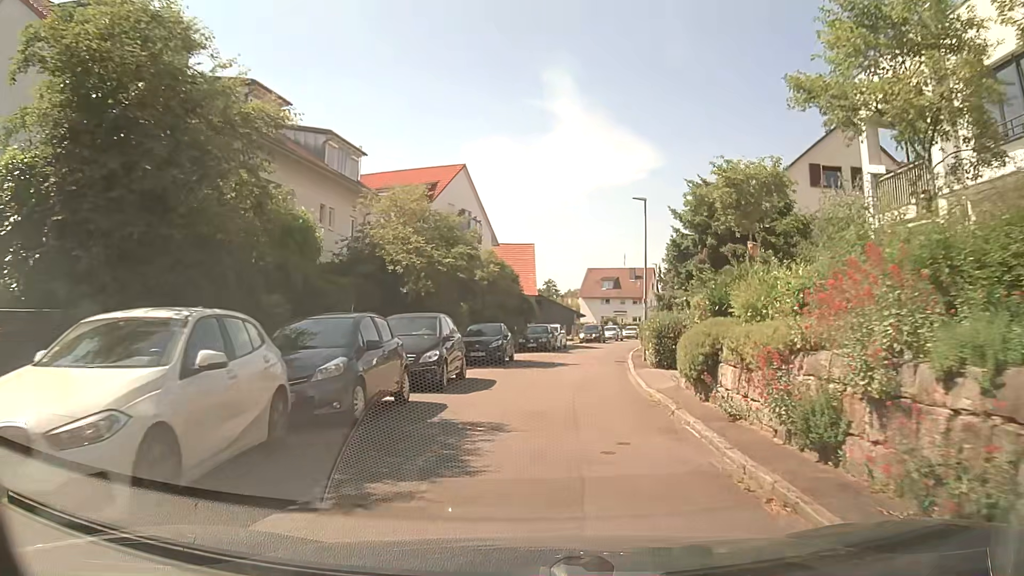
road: residential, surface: asphalt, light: Day
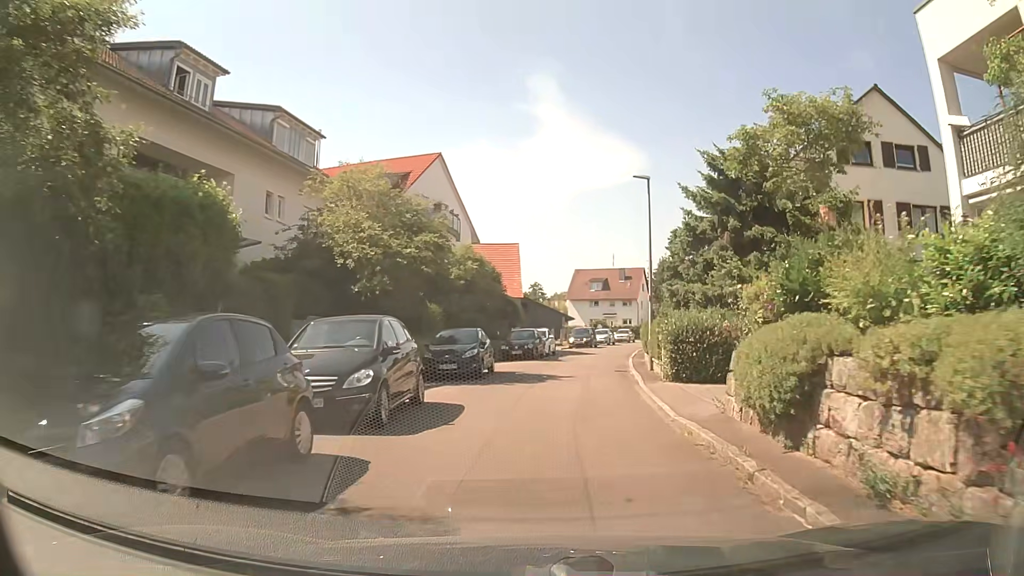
(0.0, +4.5) m; +1°
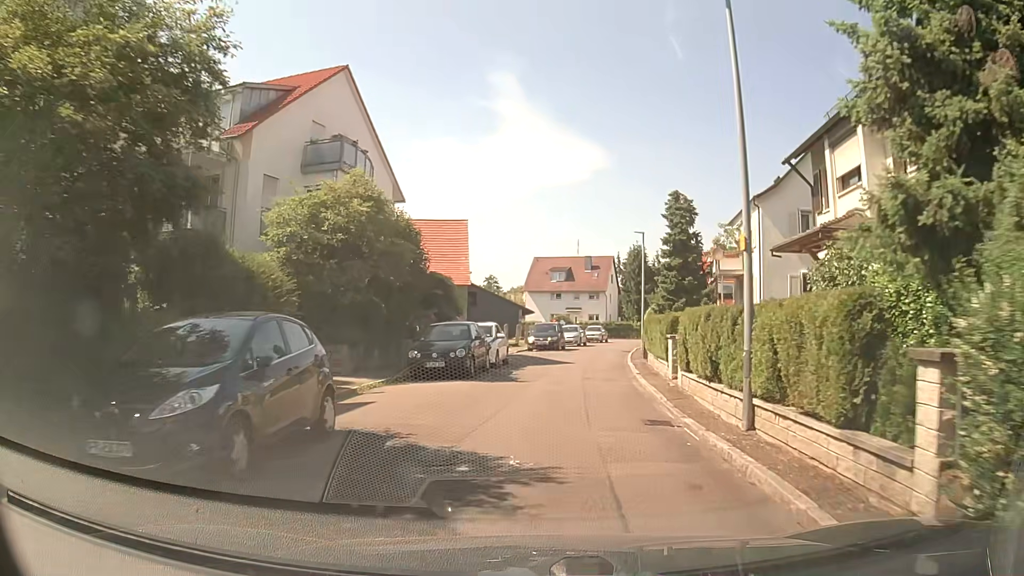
(+0.4, +13.9) m; +3°
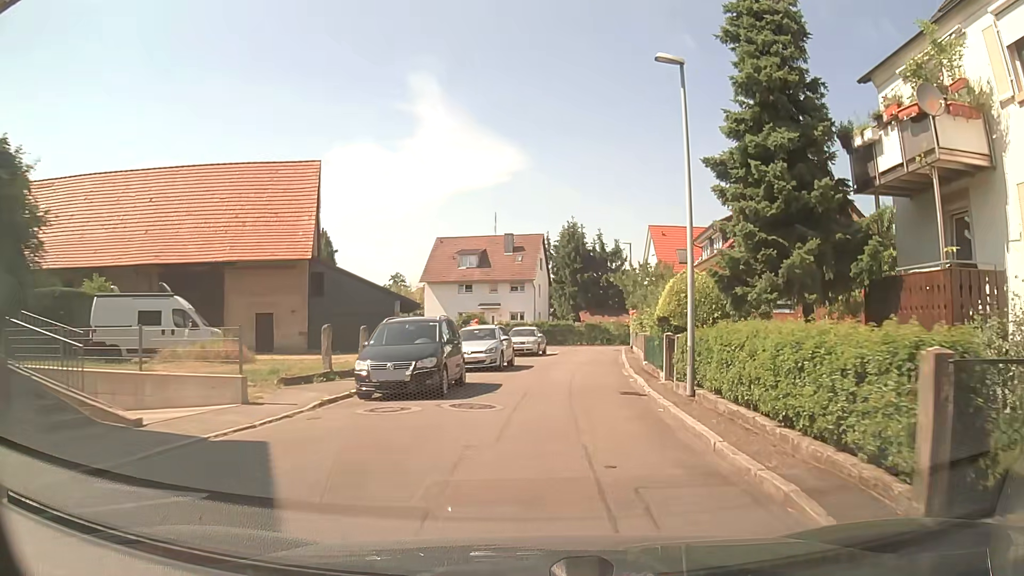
(+1.4, +24.4) m; +6°
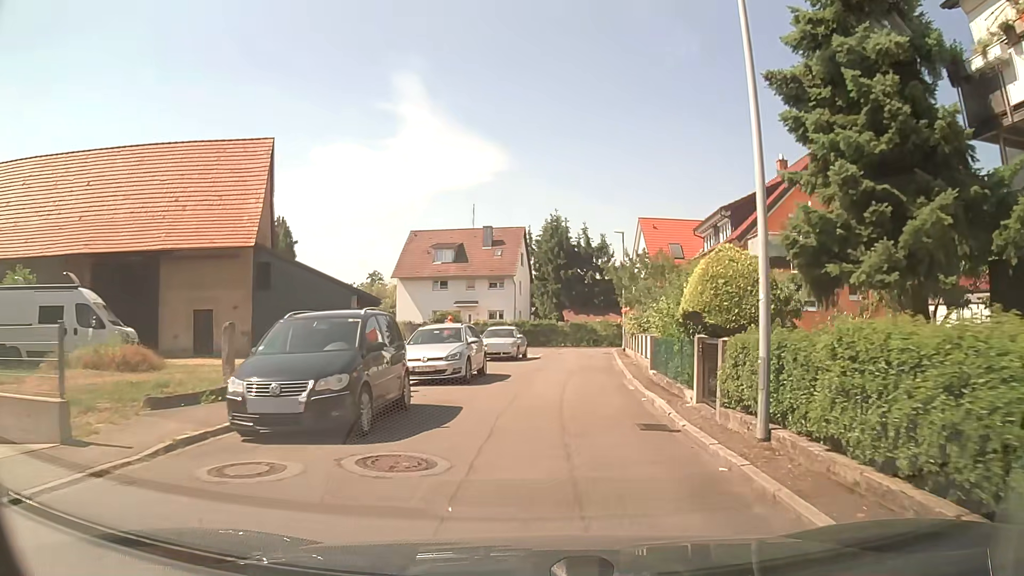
(+0.1, +4.9) m; +2°
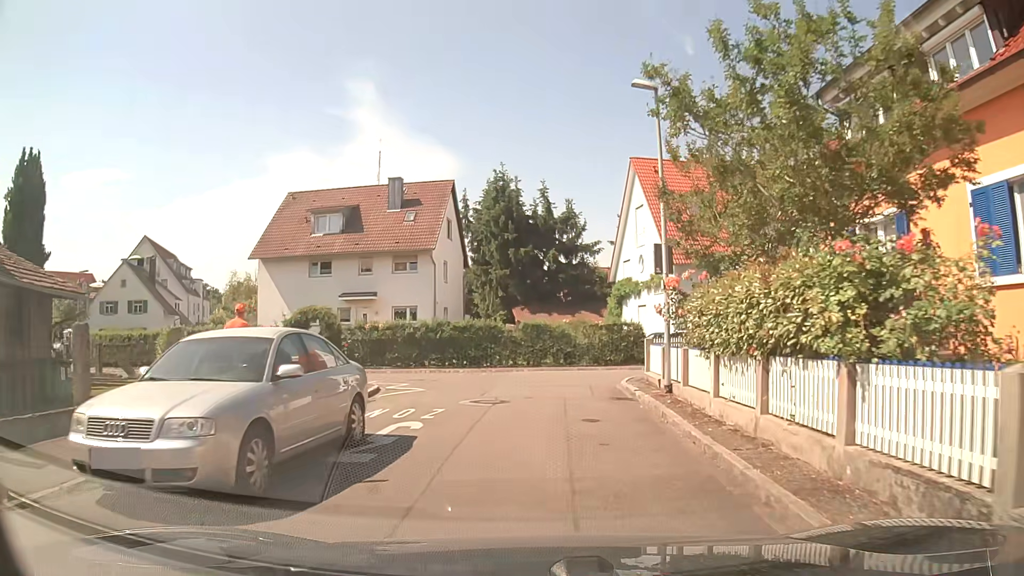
(+1.4, +22.6) m; +4°
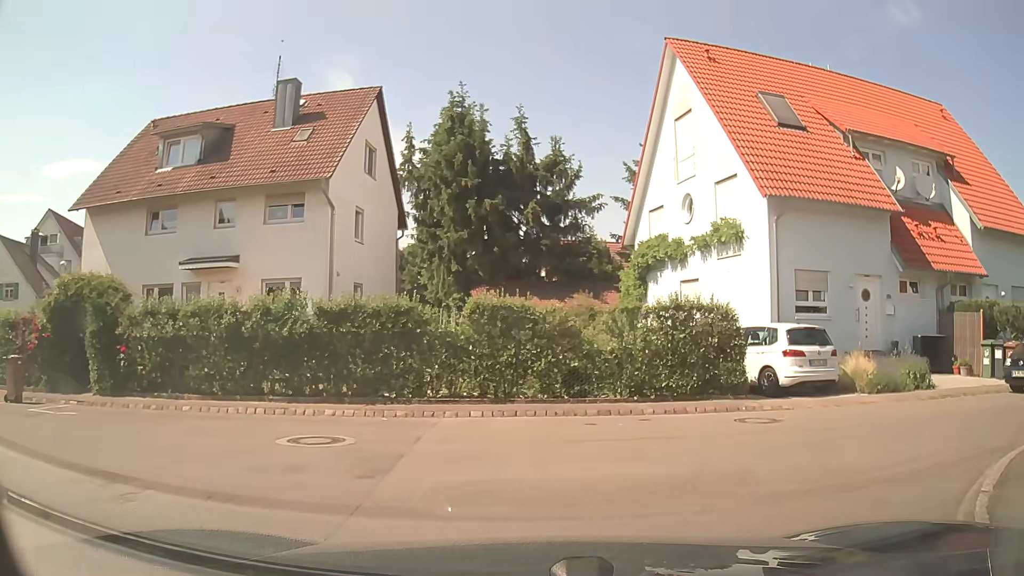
(+0.1, +15.8) m; +1°
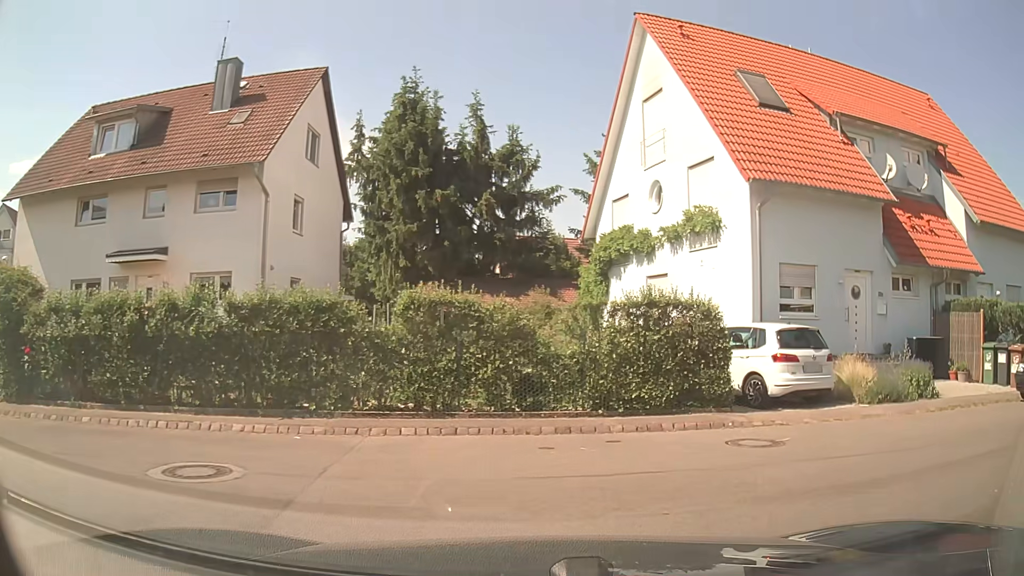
(+0.1, +2.0) m; +5°
